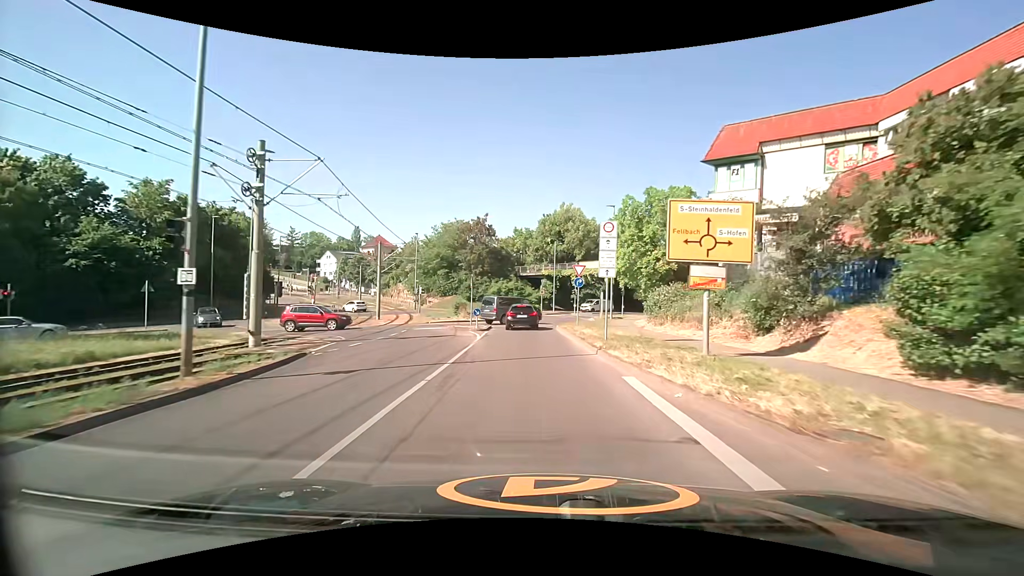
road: tertiary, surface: asphalt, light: Day
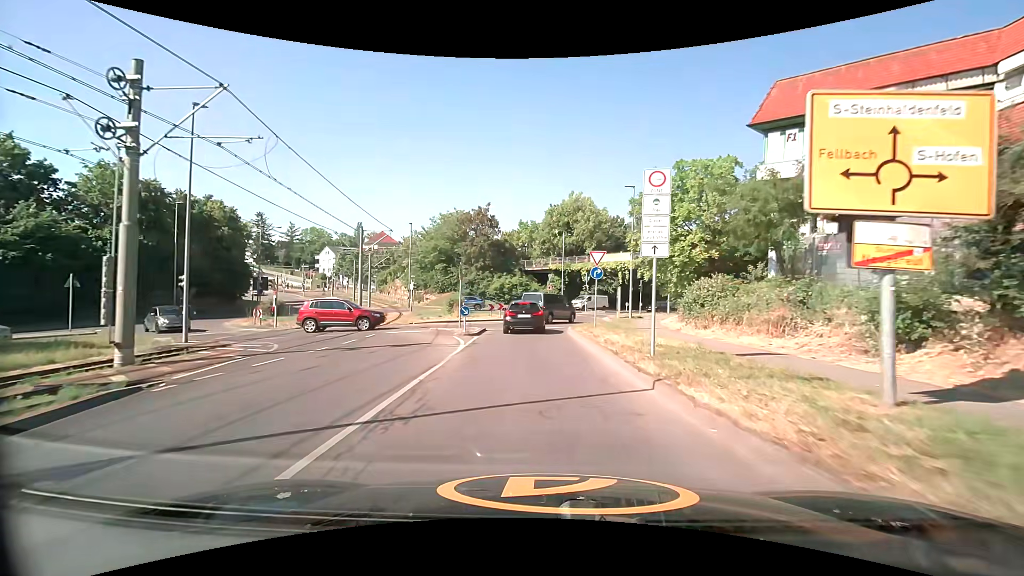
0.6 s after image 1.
(-0.1, +6.2) m; -1°
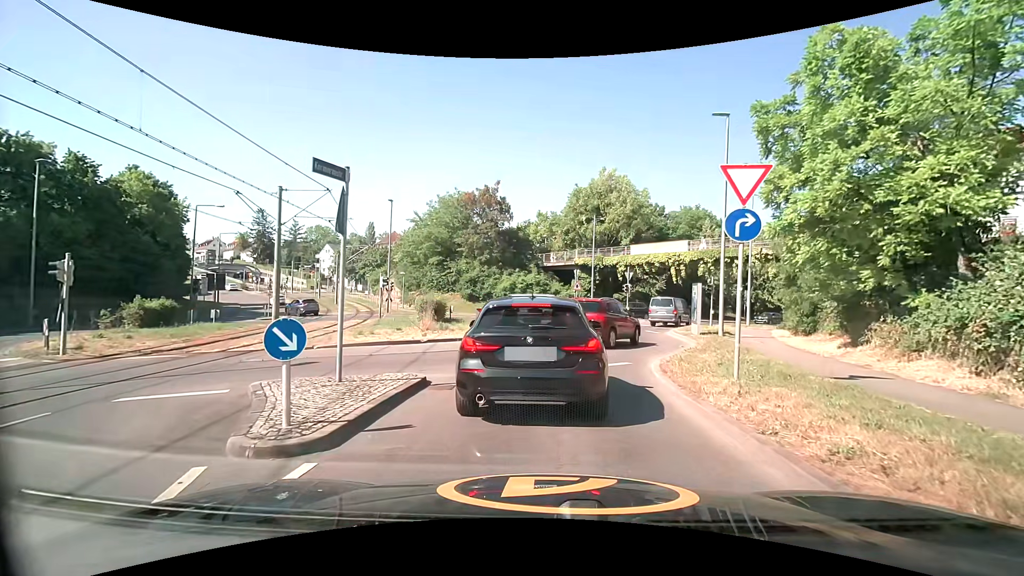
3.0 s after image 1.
(-0.3, +14.4) m; -3°
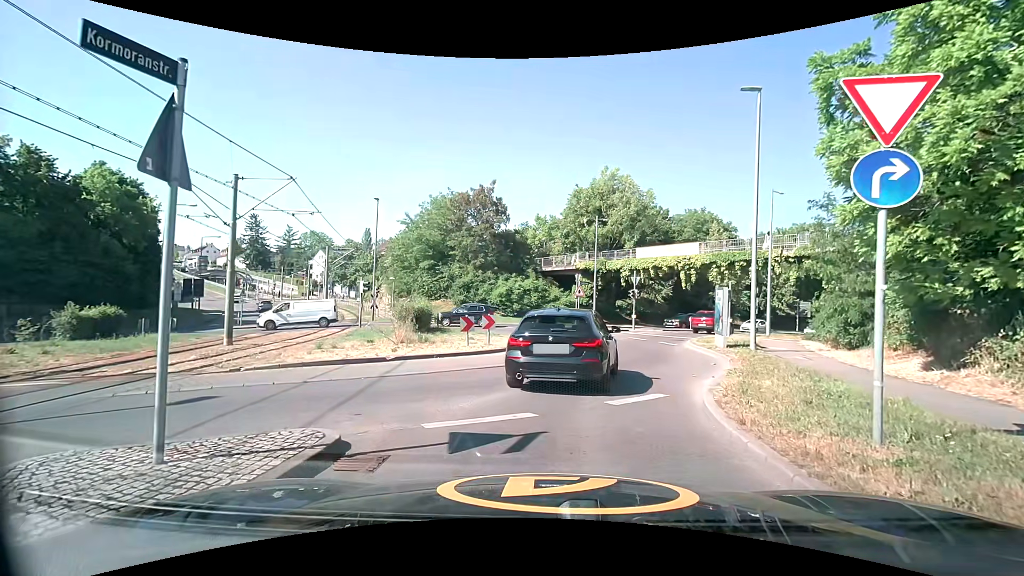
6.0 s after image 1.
(+0.1, +3.5) m; +1°
(+1, +10) (+3, +20) (+6, +29) (+11, +38) (+17, +46) (+25, +52) (+32, +59) (+39, +66) (+46, +73) (+54, +80) m
